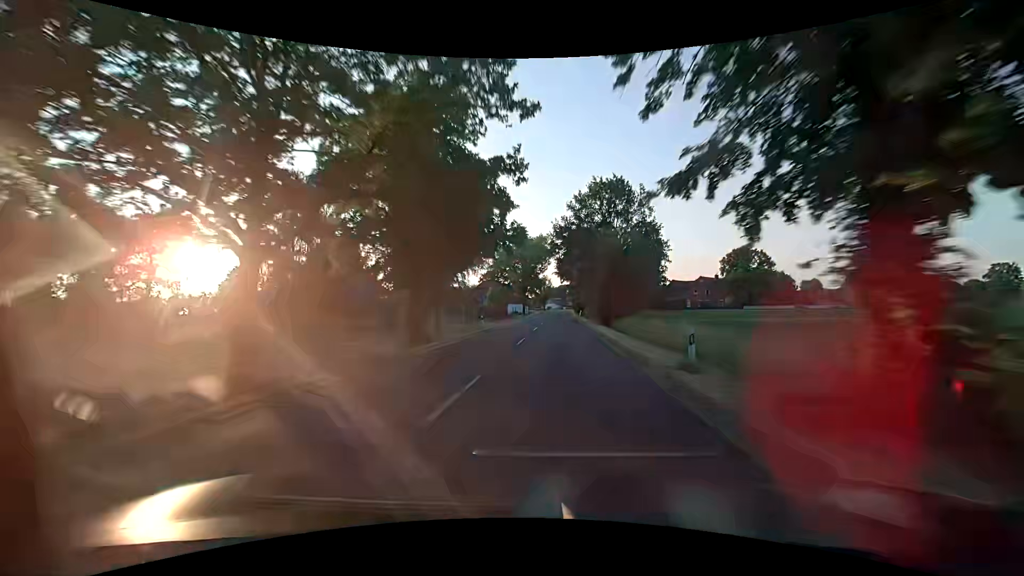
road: secondary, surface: asphalt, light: Day
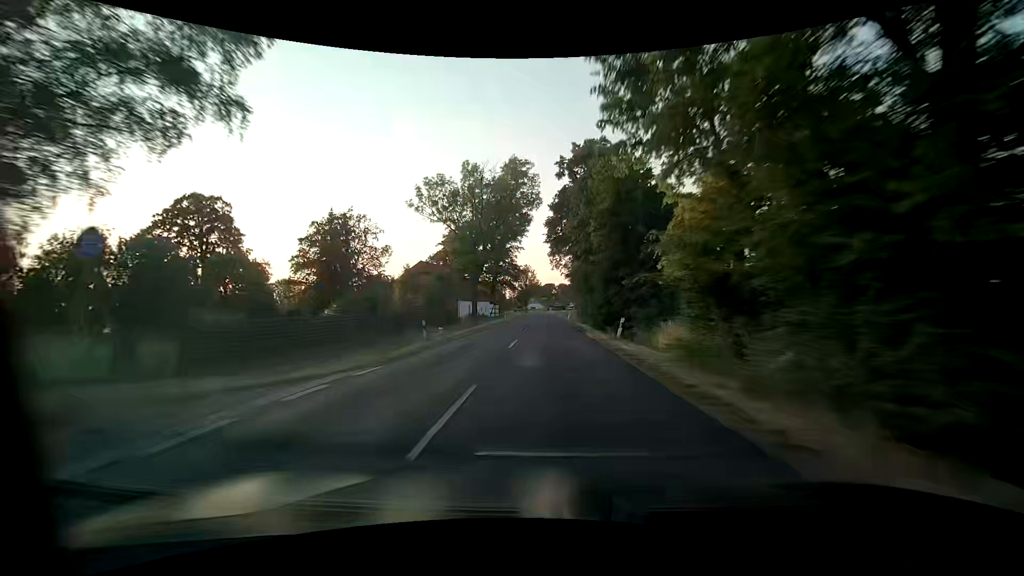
(+0.8, +49.3) m; +2°
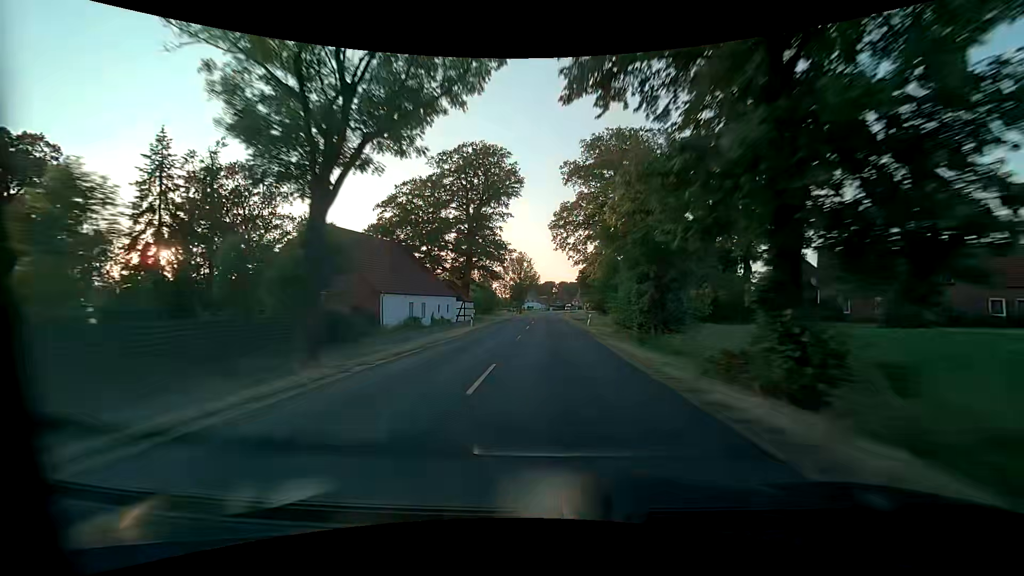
(-0.2, +32.9) m; 0°
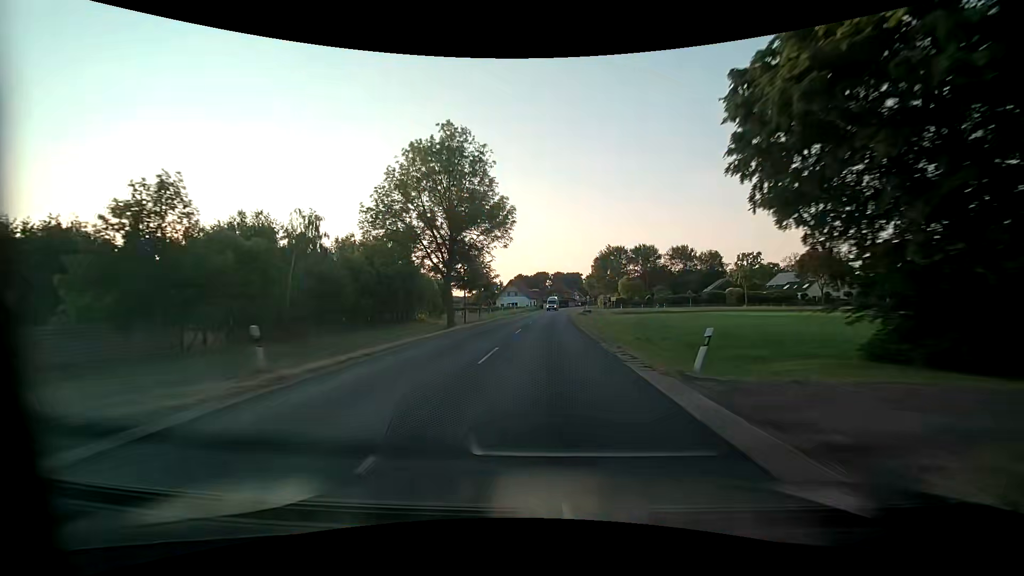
(+0.7, +80.1) m; +1°
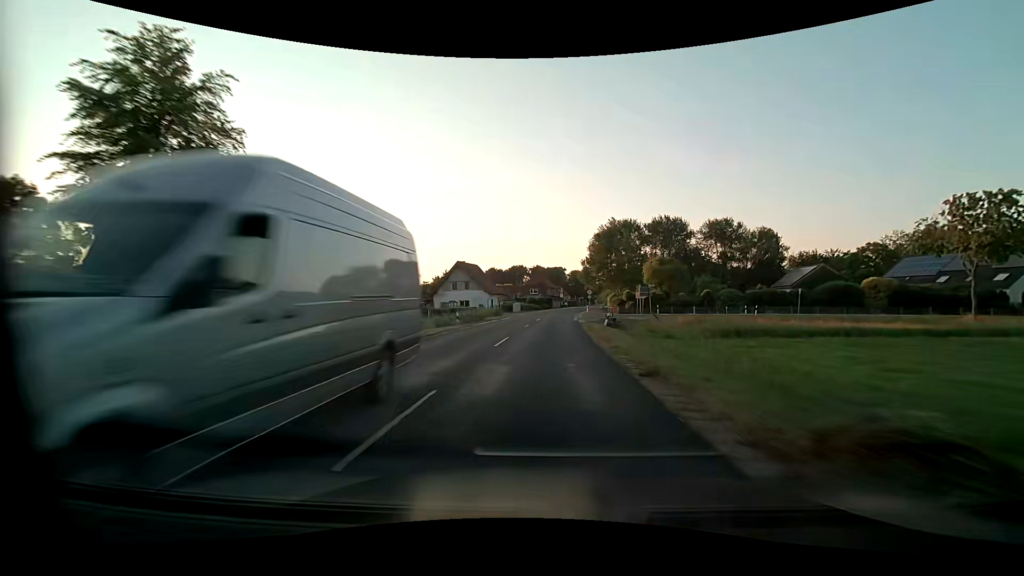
(+0.9, +54.8) m; +2°
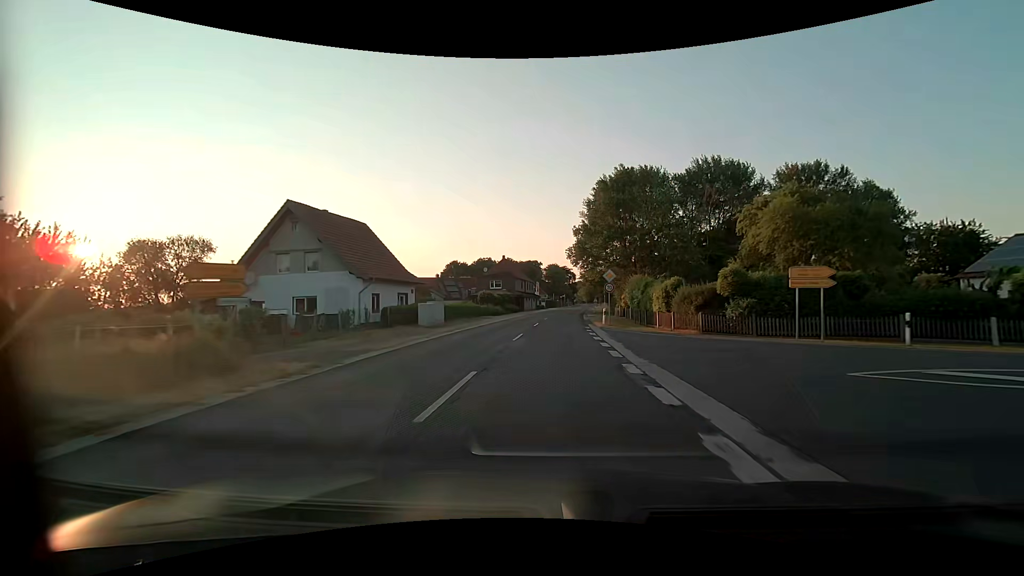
(+1.0, +45.2) m; +3°
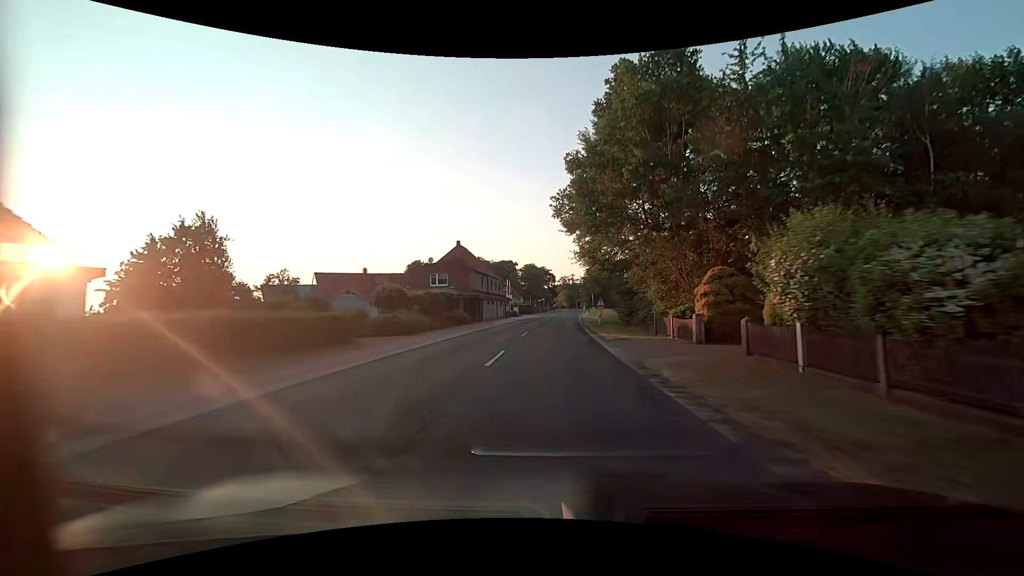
(+0.8, +30.3) m; +2°
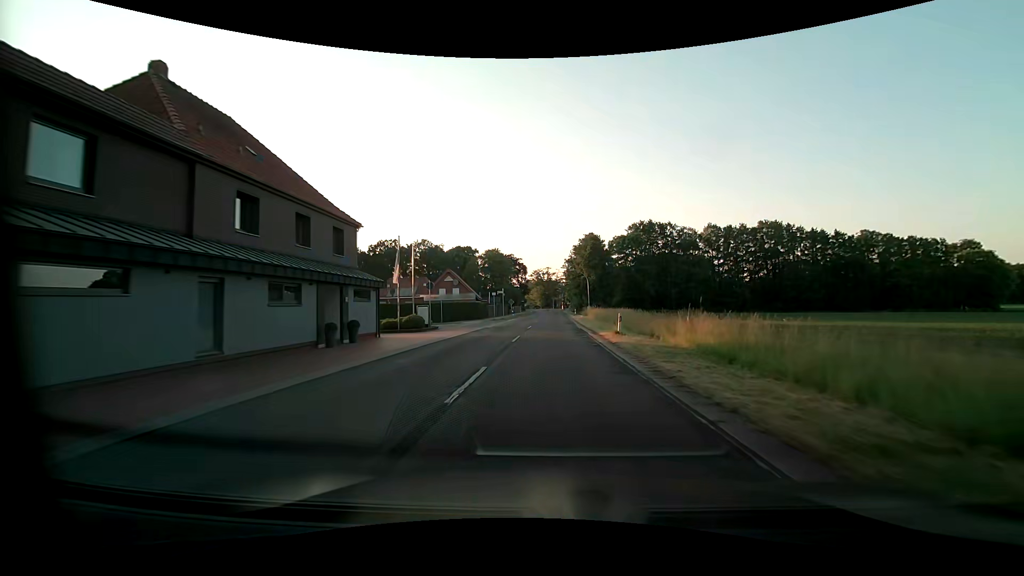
(+1.7, +52.6) m; +3°
(0, +10) (0, +20) (0, +30) (0, +40) (+1, +50) (+1, +60) (+1, +70) (+1, +80) (+1, +90) (+2, +100) m
